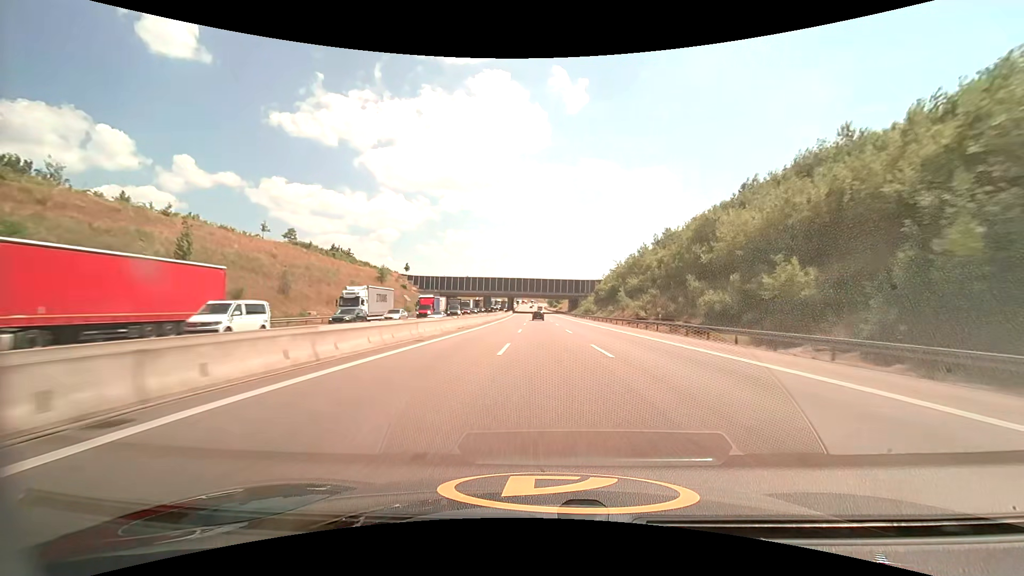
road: motorway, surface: asphalt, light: Day
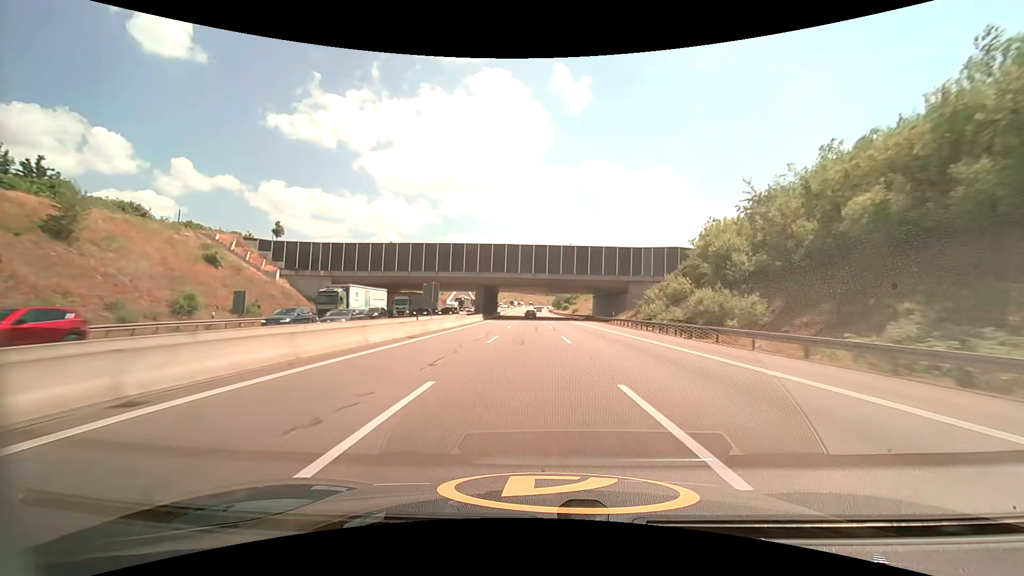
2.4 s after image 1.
(-0.4, +83.7) m; 0°
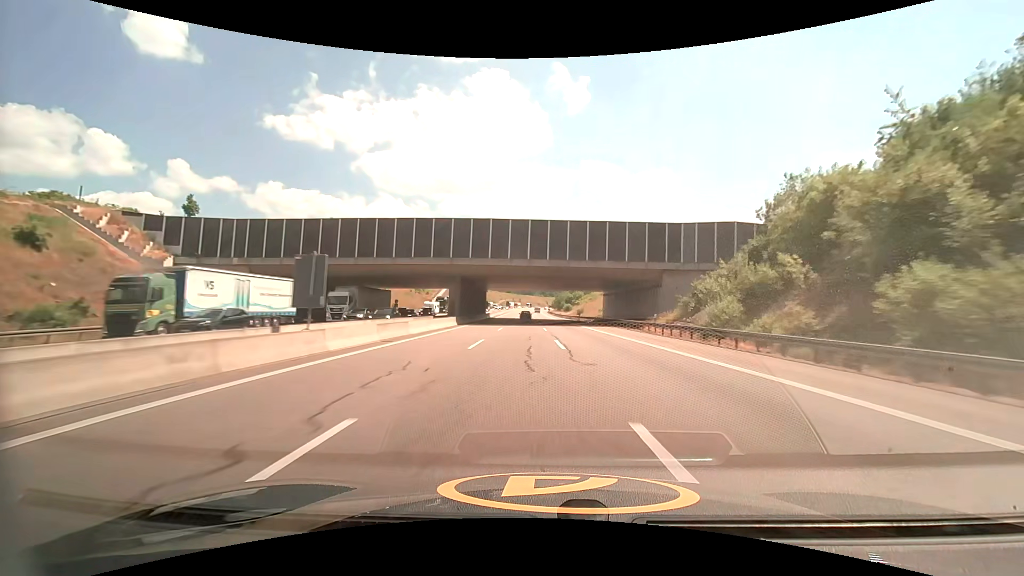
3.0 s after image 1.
(0.0, +20.8) m; 0°
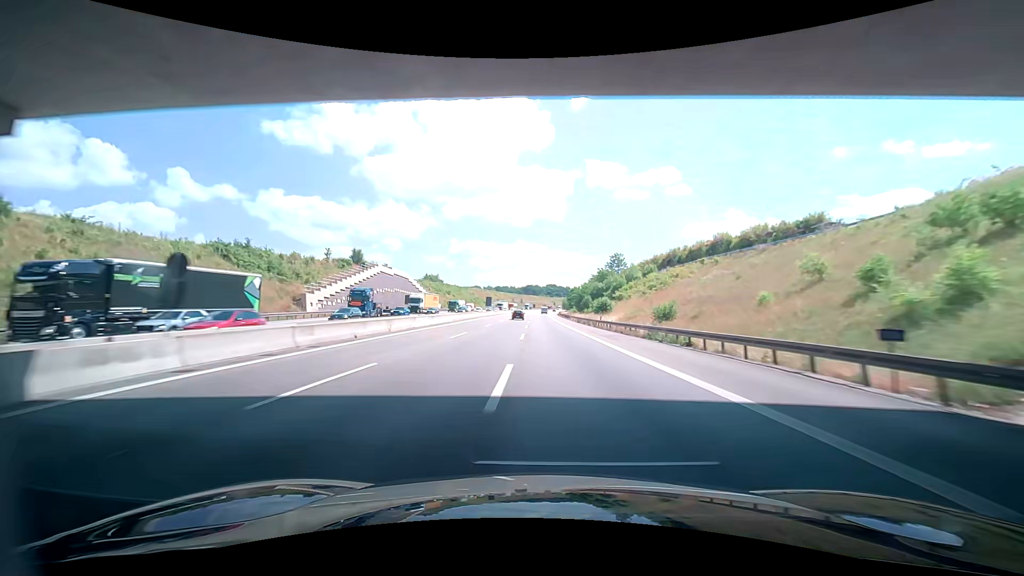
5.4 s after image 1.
(-0.1, +82.7) m; -1°
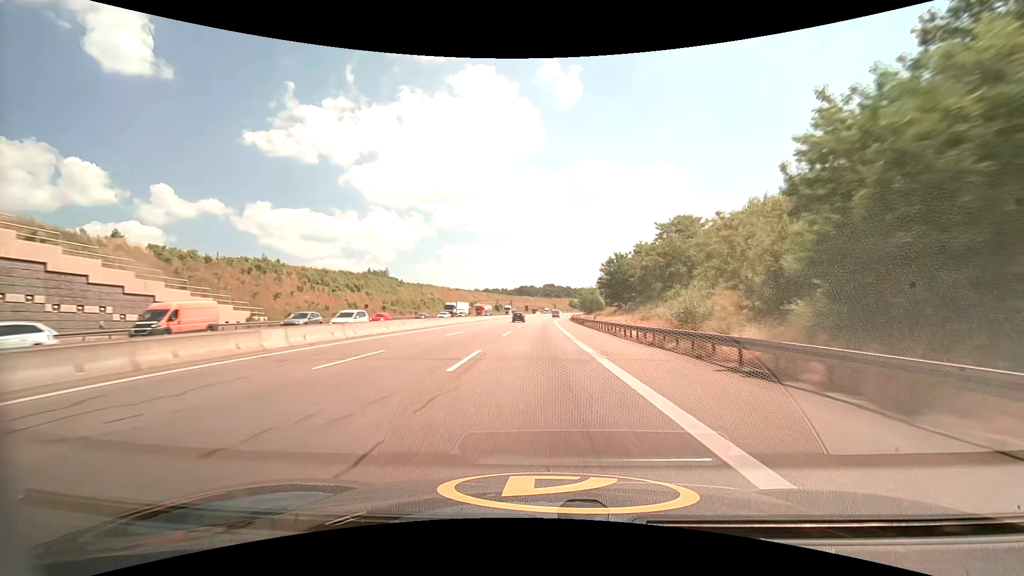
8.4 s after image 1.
(+0.1, +101.8) m; 0°
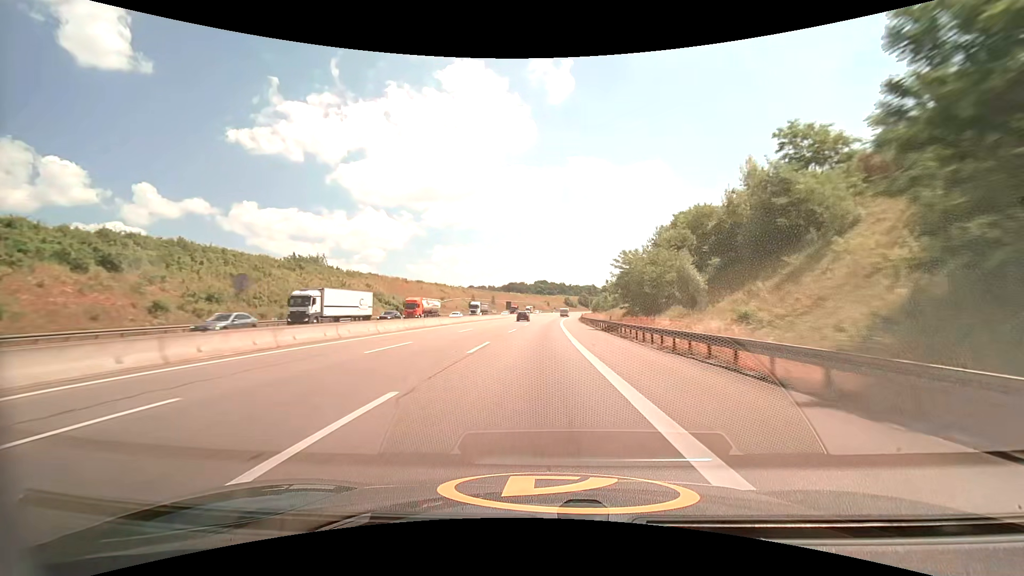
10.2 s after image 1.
(+0.4, +60.3) m; +1°
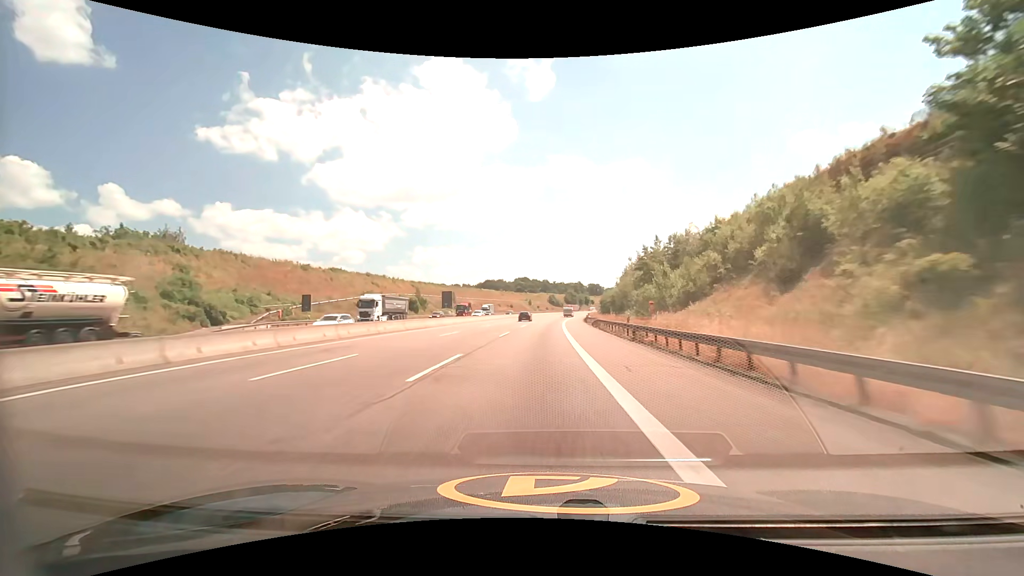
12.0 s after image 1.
(+0.9, +59.3) m; +2°
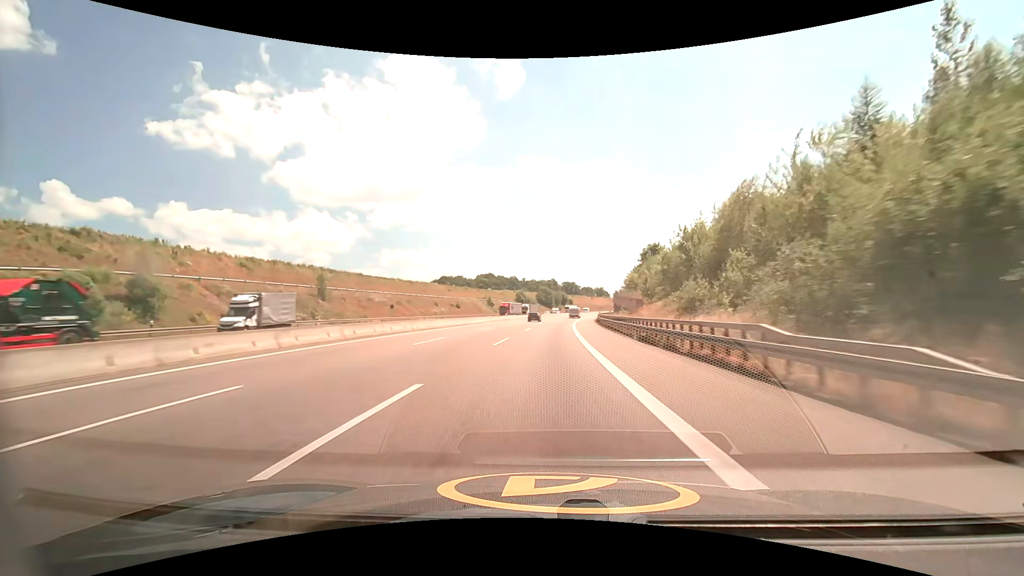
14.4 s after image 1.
(+2.2, +78.0) m; +3°
(0, +10) (0, +20) (+1, +30) (+1, +40) (+1, +50) (+2, +60) (+3, +70) (+4, +80) (+5, +90) (+6, +100) m
